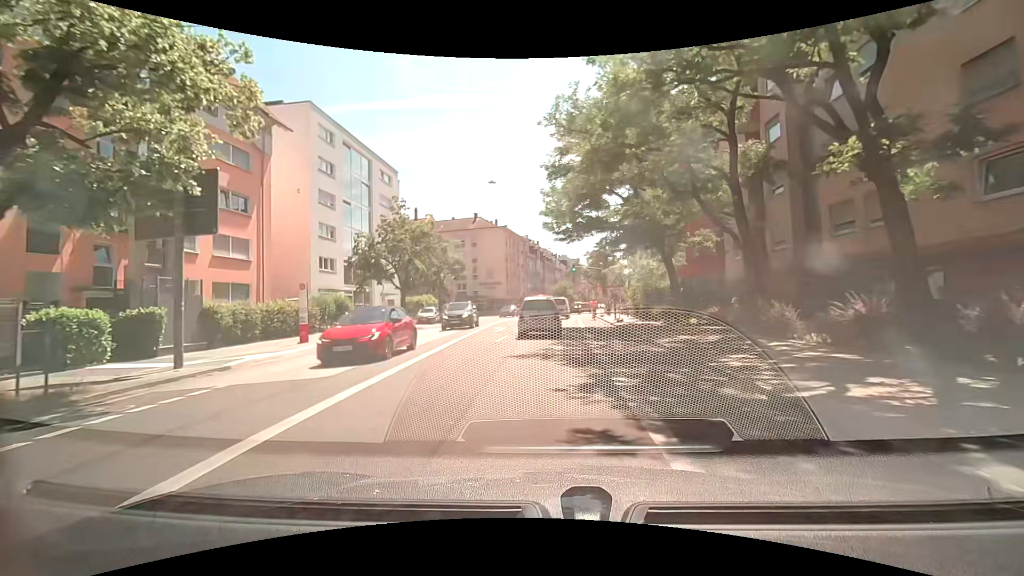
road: secondary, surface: asphalt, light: Day
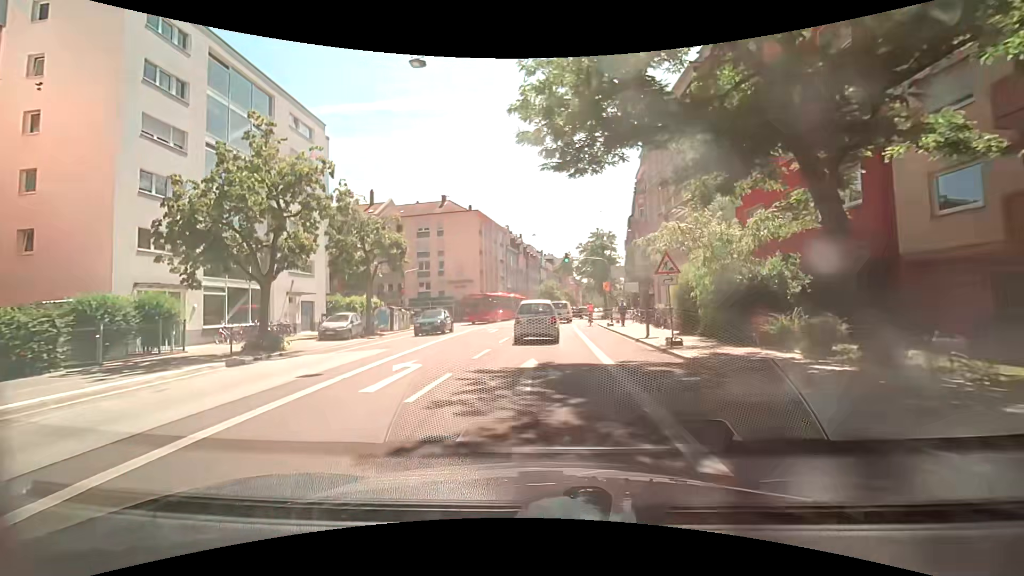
(+0.4, +16.4) m; +3°
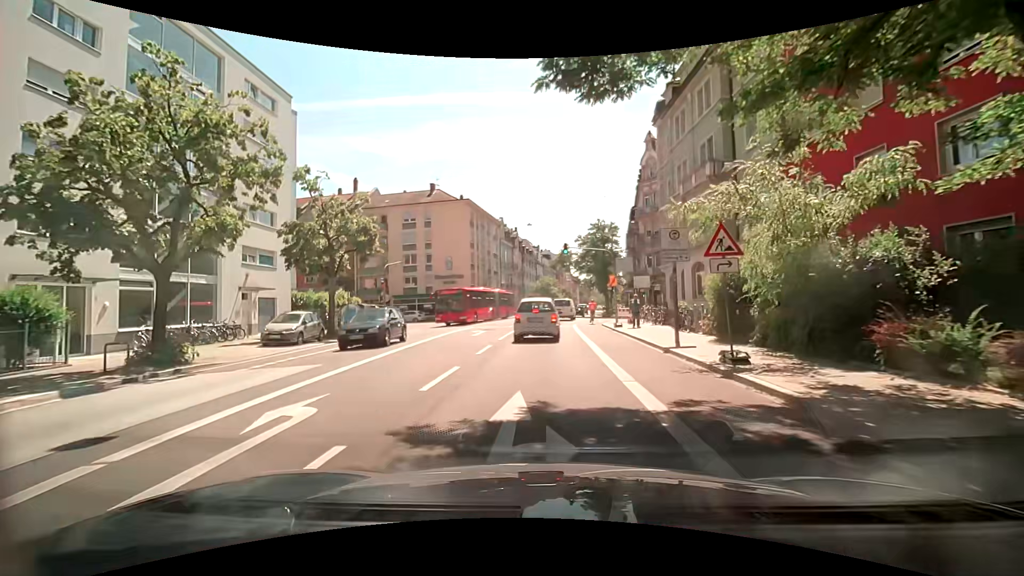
(0.0, +5.2) m; 0°
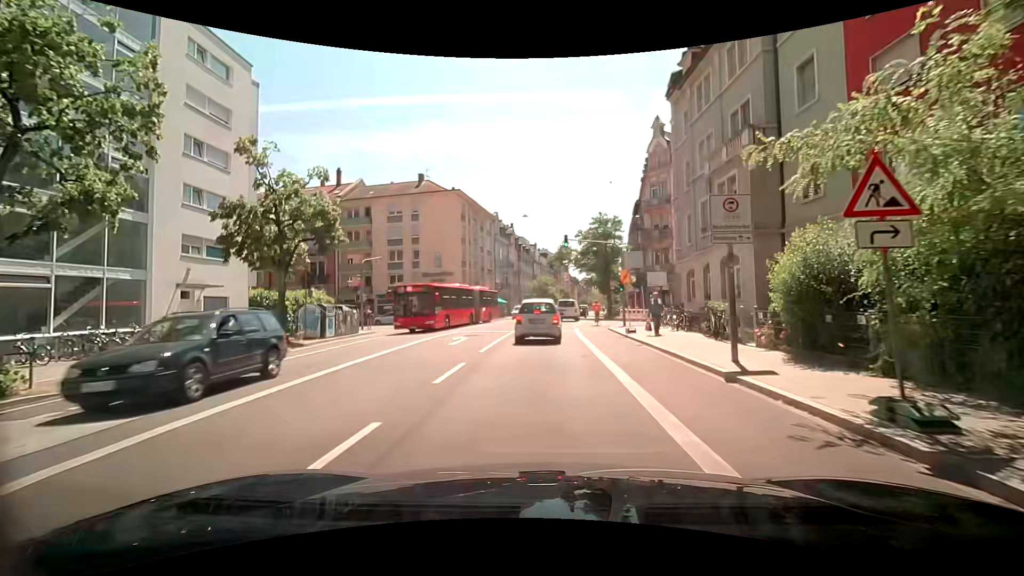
(0.0, +5.0) m; +1°
